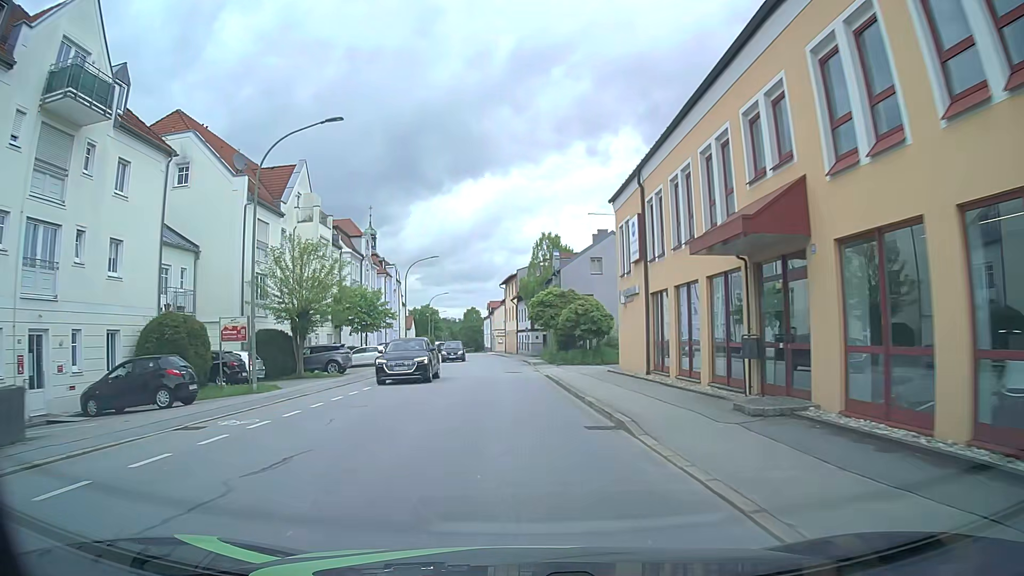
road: tertiary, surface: asphalt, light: Day
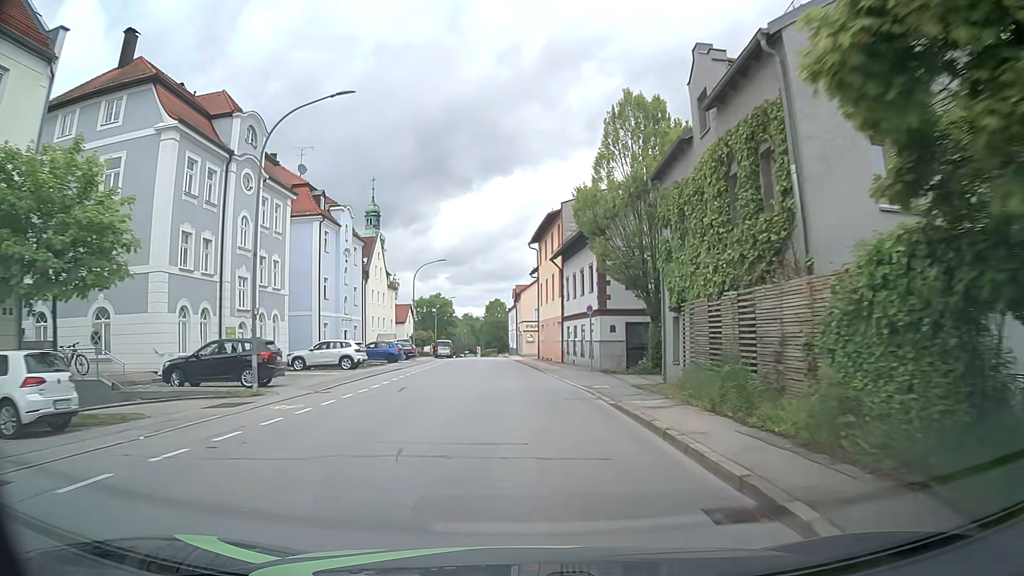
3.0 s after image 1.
(-1.2, +38.3) m; -3°
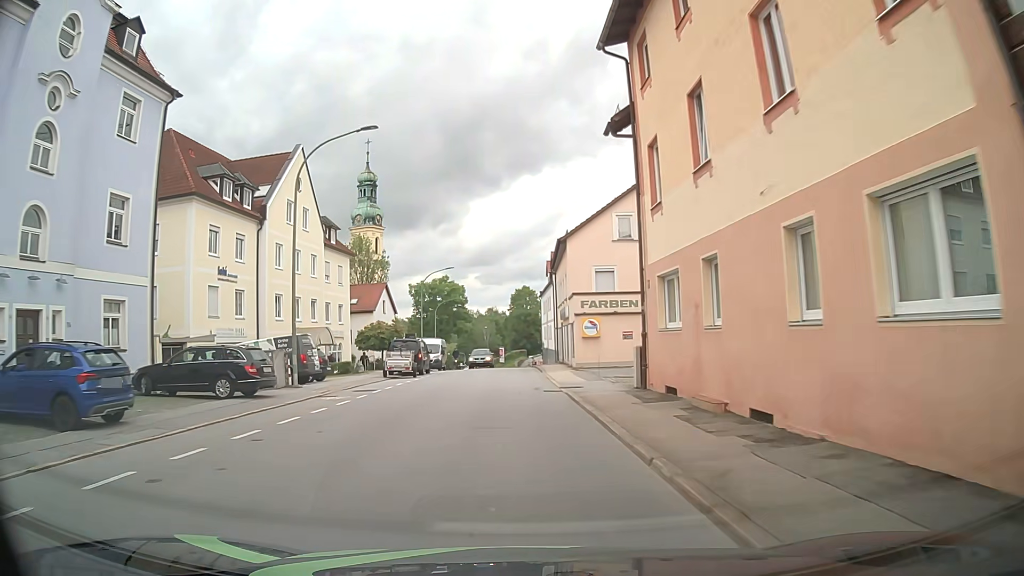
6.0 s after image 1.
(-0.9, +38.1) m; -3°
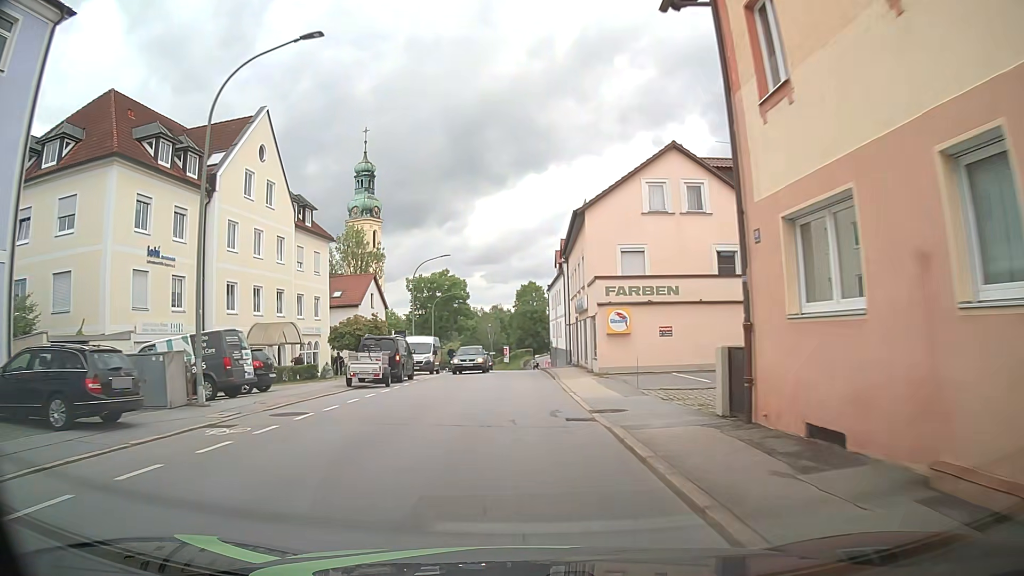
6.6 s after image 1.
(-0.1, +7.6) m; -1°
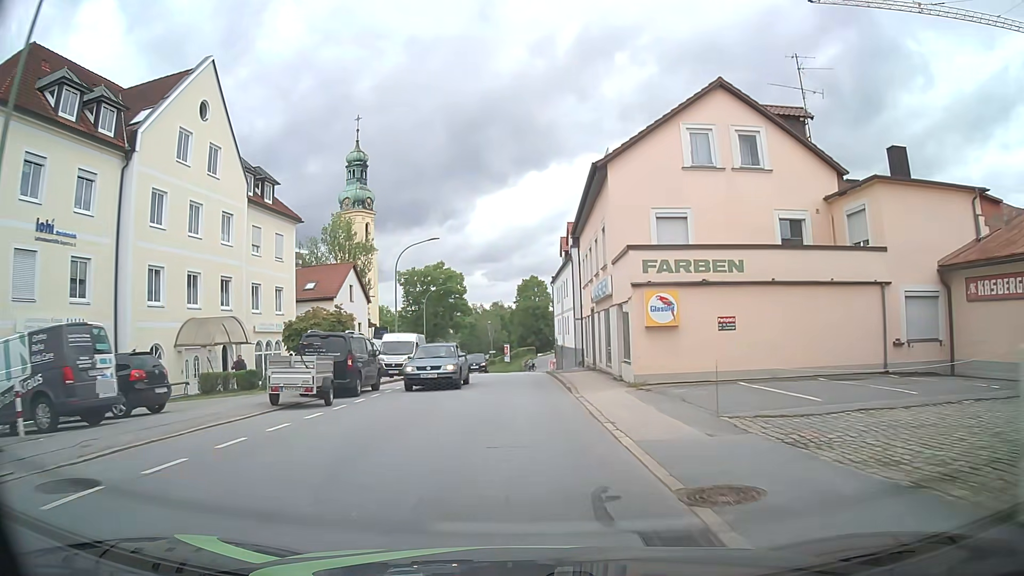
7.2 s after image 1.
(0.0, +7.6) m; +1°
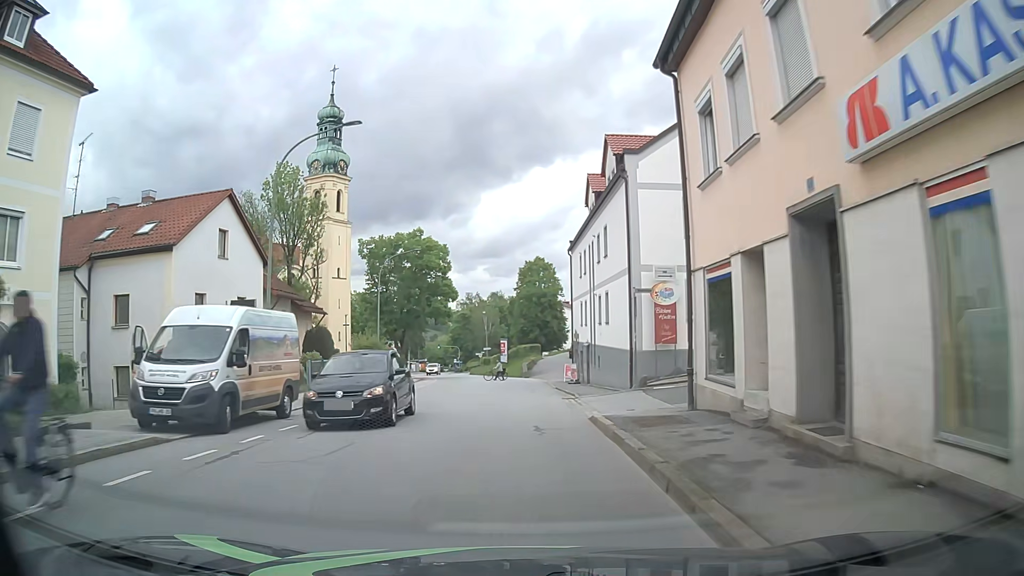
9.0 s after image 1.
(-0.1, +22.9) m; 0°
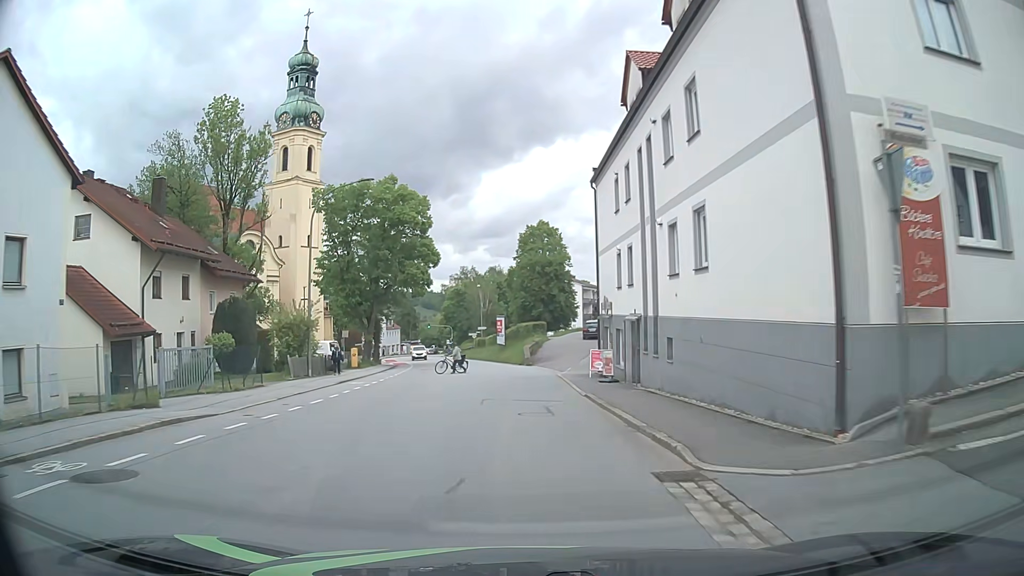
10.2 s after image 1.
(-0.2, +15.4) m; -1°
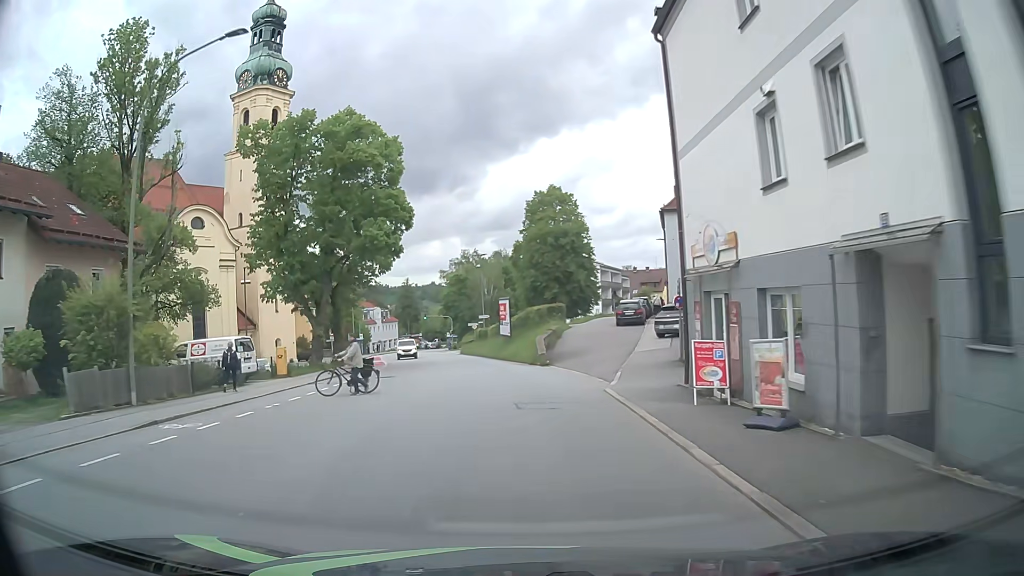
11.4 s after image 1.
(-0.1, +15.6) m; -1°
(0, +10) (-1, +20) (-2, +30) (-3, +40) (-4, +50) (-6, +60) (-8, +69) (-10, +79) (-12, +89) (-14, +99) m
